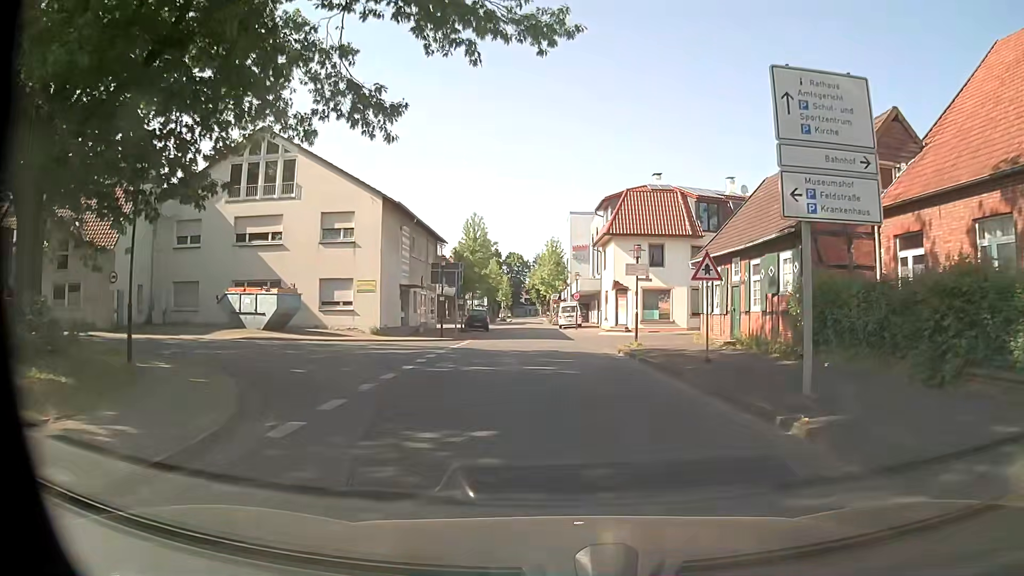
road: residential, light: Day
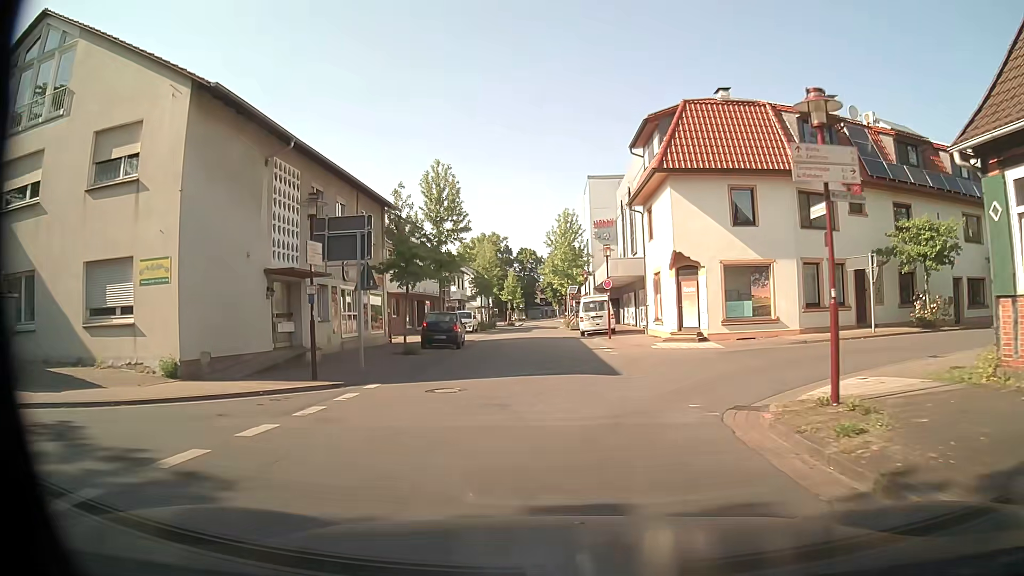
(0.0, +19.9) m; -1°
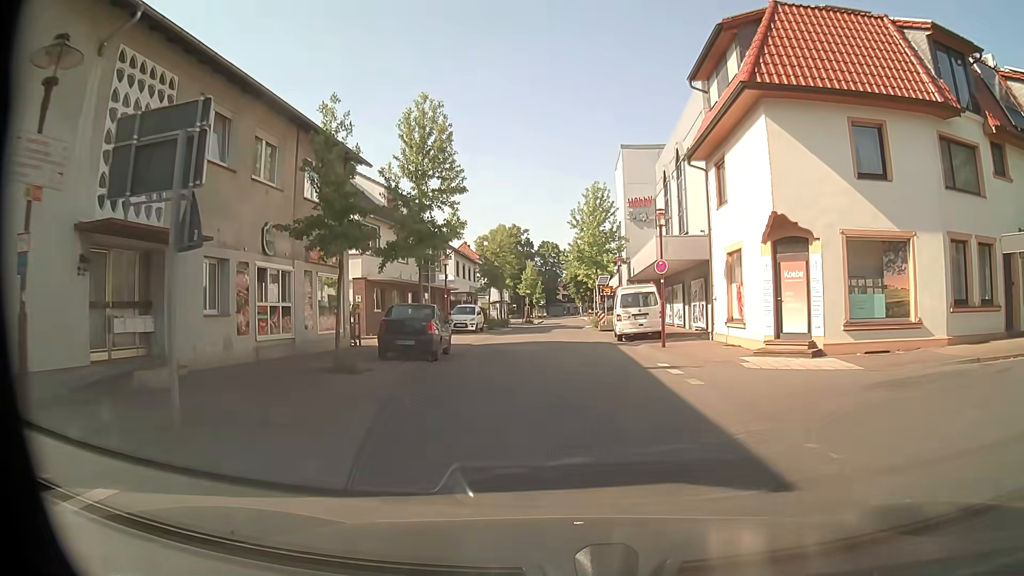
(-0.3, +9.9) m; -3°
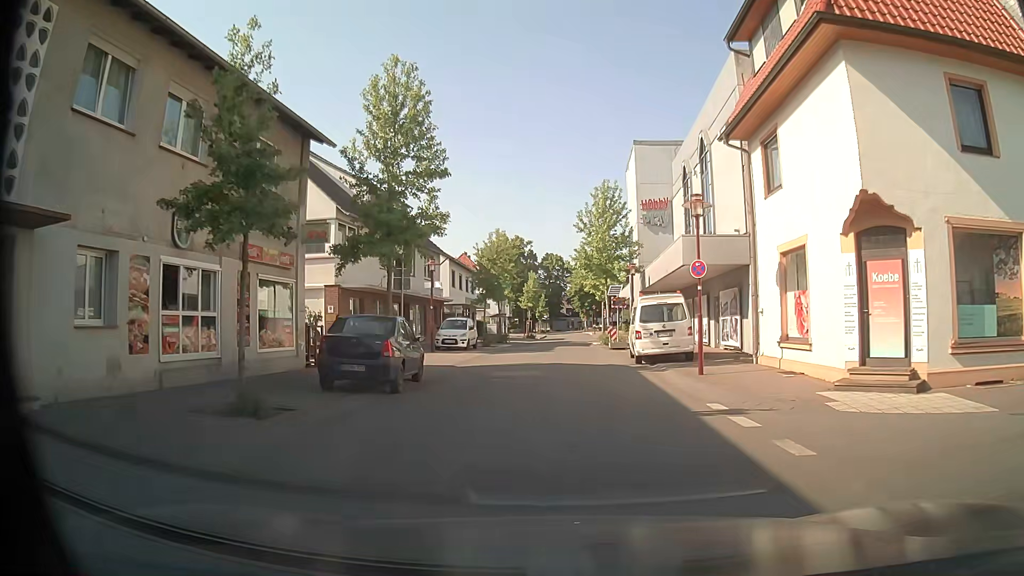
(+0.1, +5.0) m; 0°
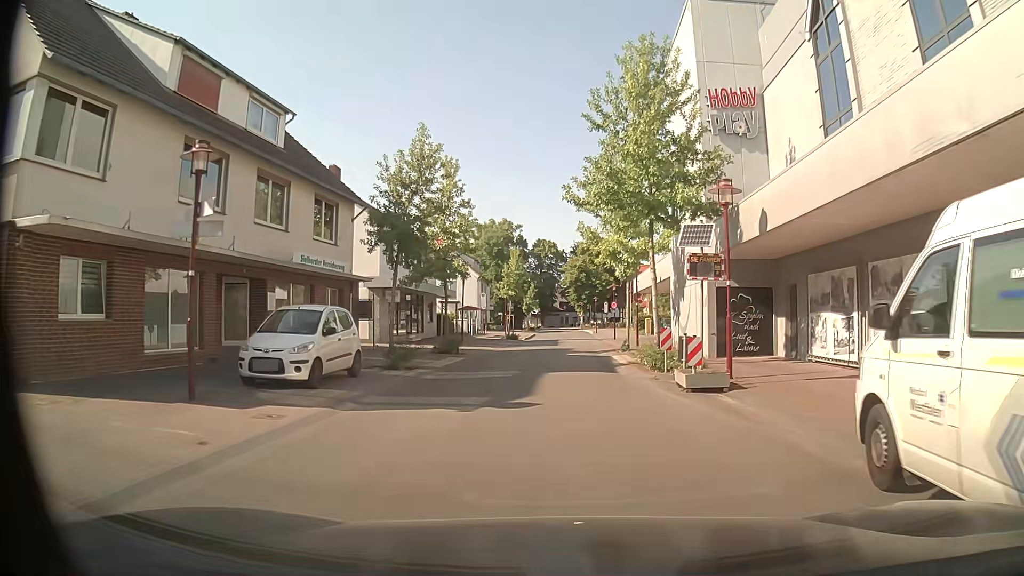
(+0.2, +20.0) m; 0°
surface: asphalt
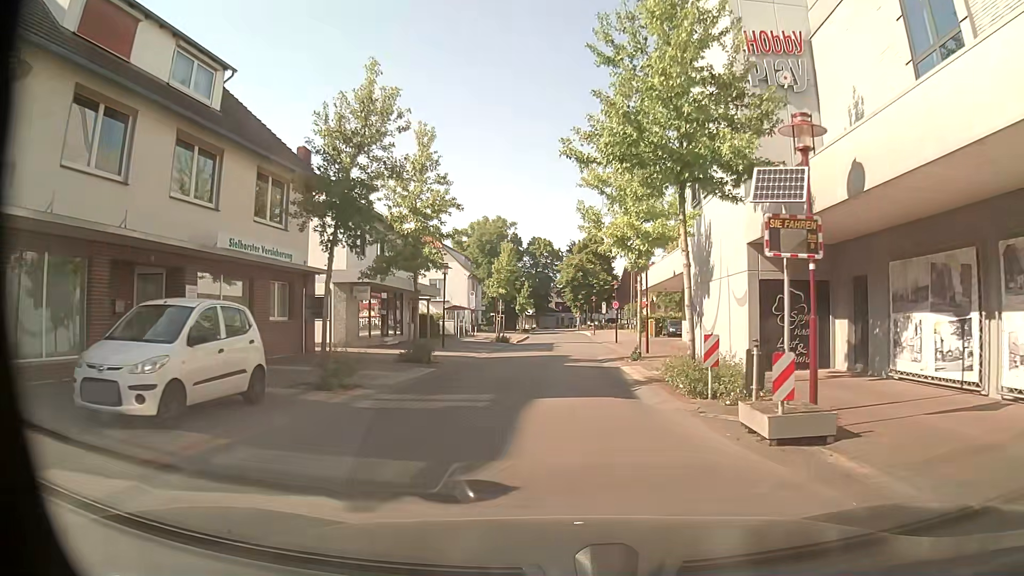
(+0.1, +5.0) m; +1°
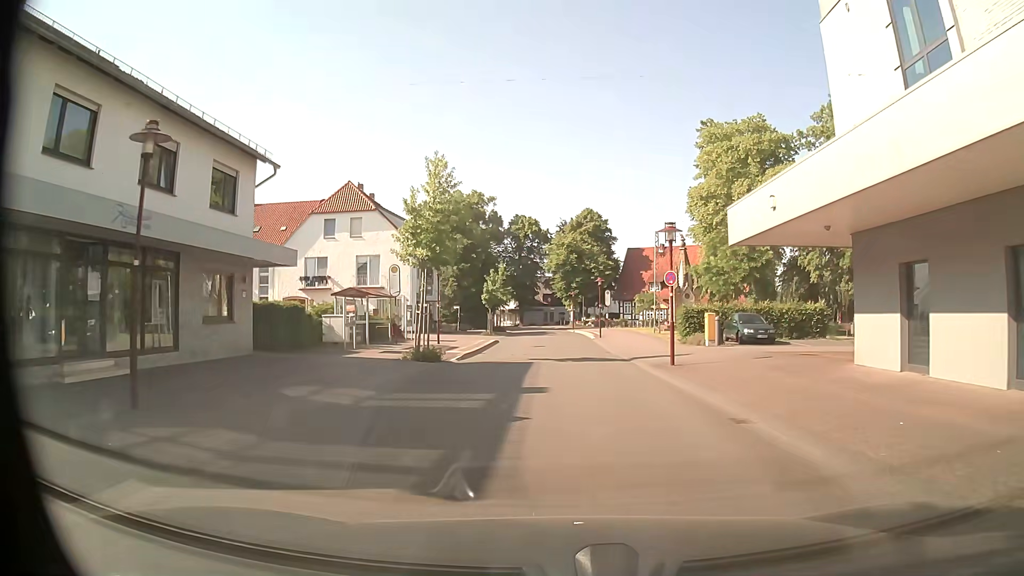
(+0.2, +25.0) m; +2°
